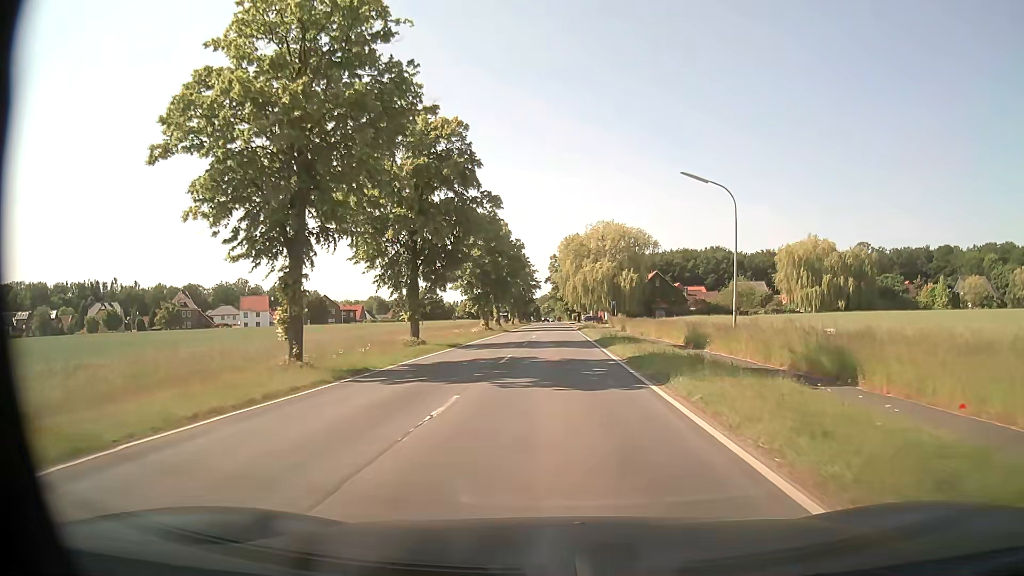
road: secondary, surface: asphalt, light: Day
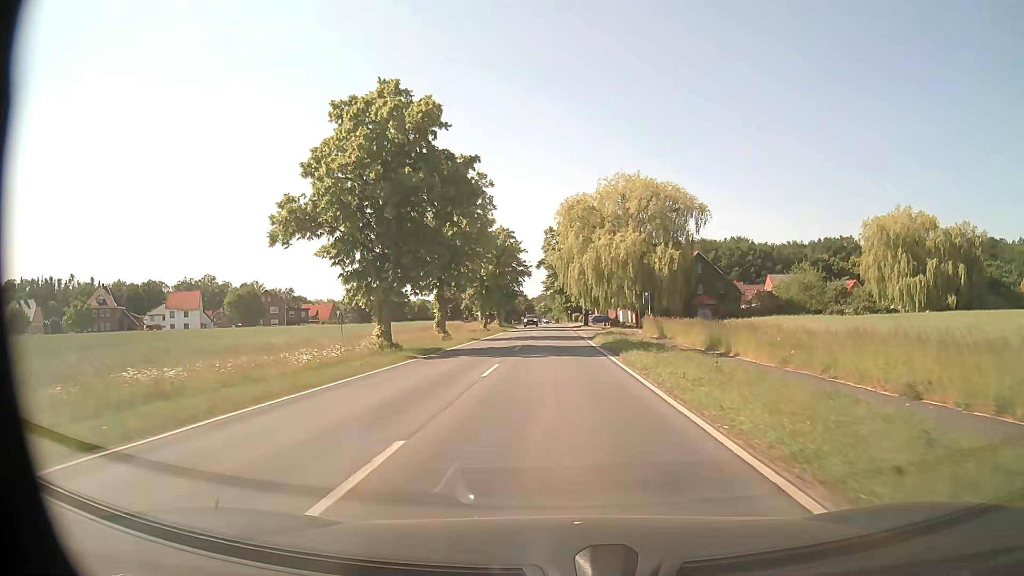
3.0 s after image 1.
(+0.1, +40.2) m; 0°
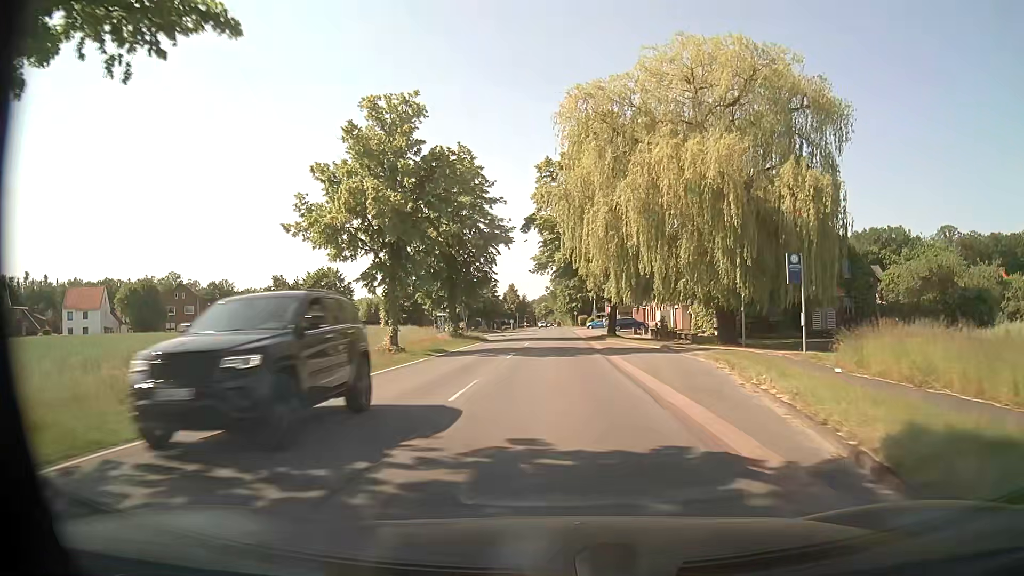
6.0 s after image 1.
(+0.1, +40.4) m; 0°
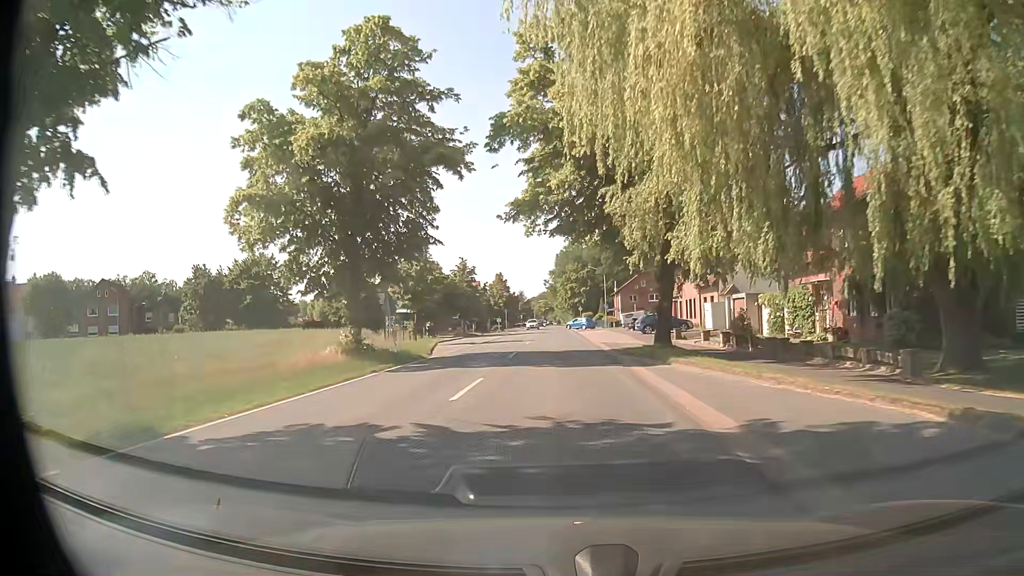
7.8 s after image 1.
(-0.1, +24.2) m; 0°
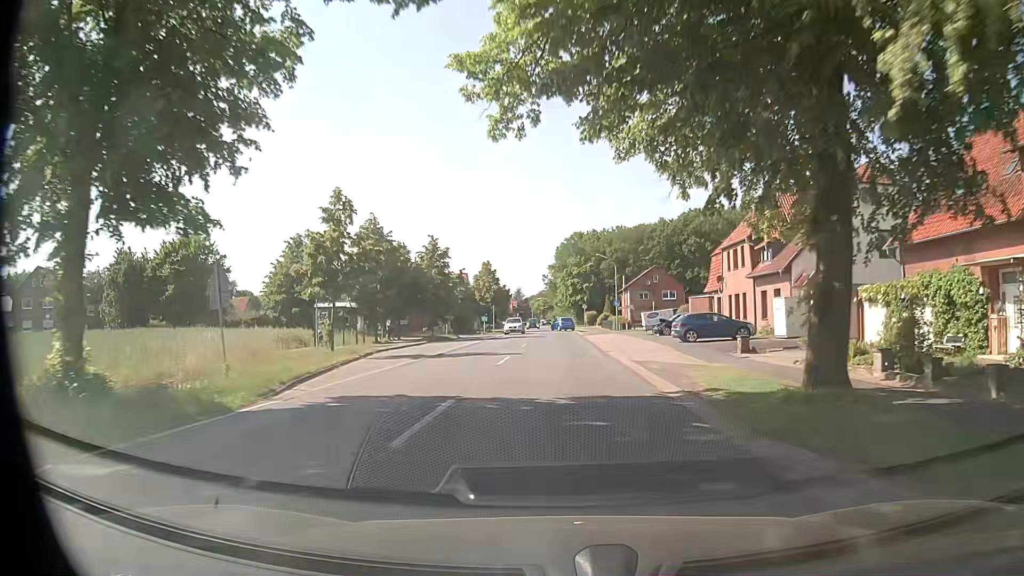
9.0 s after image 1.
(-0.2, +16.1) m; -1°
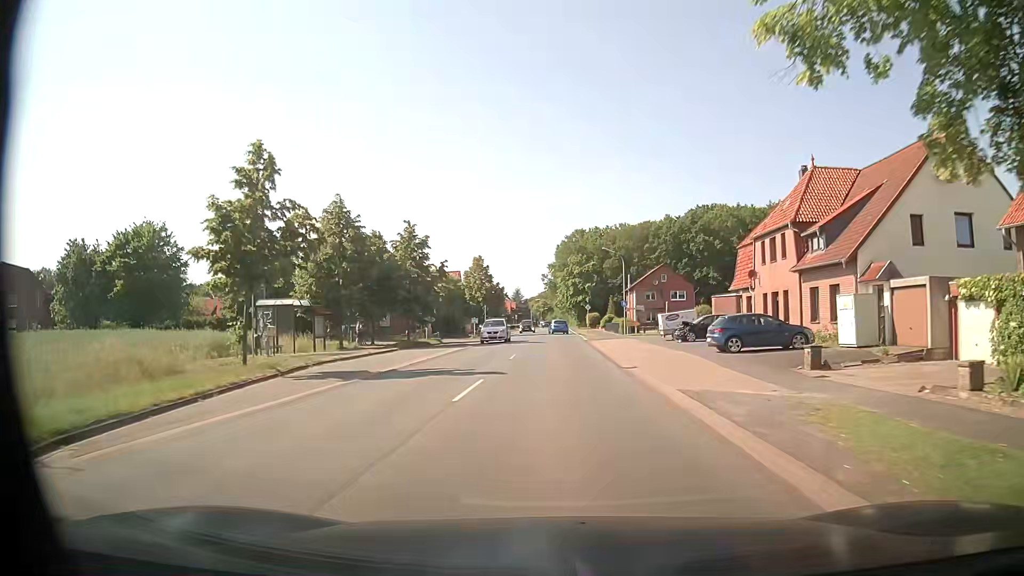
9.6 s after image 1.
(+0.1, +8.1) m; 0°
(0, +10) (0, +20) (0, +30) (0, +40) (+1, +50) (+1, +60) (+1, +70) (+1, +80) (+1, +90) (+1, +100) m
